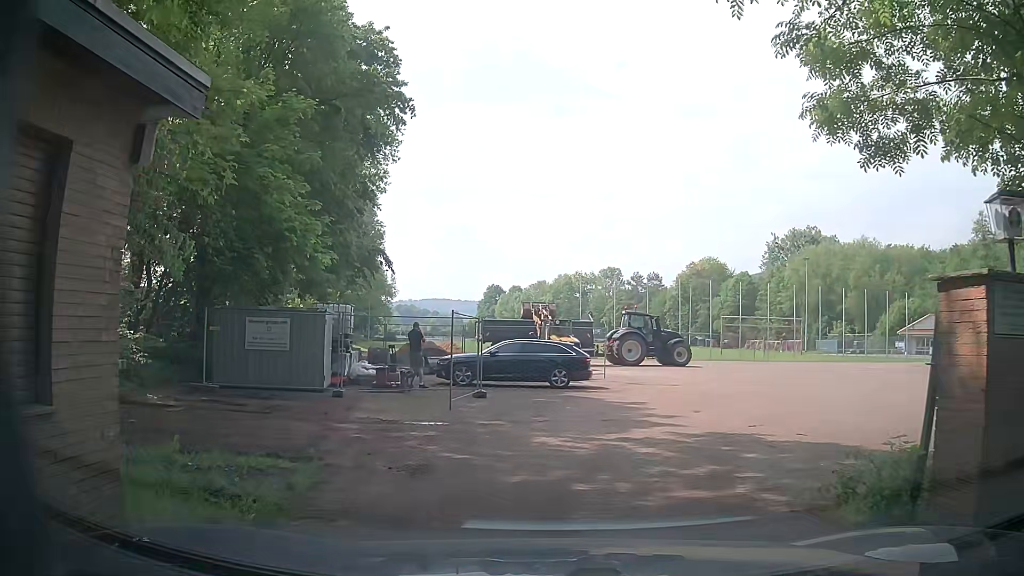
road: service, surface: asphalt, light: Day
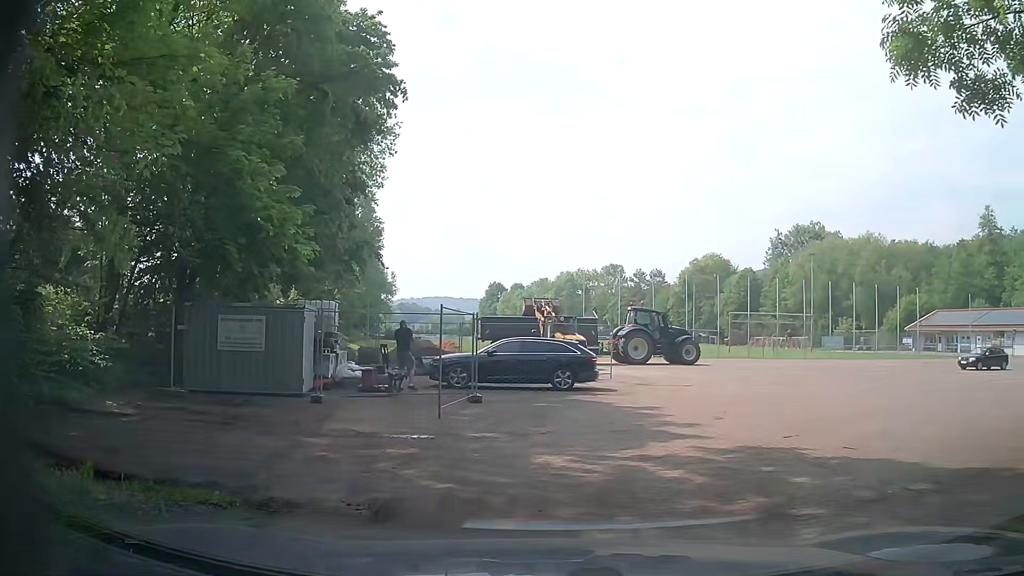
(0.0, +1.7) m; -1°
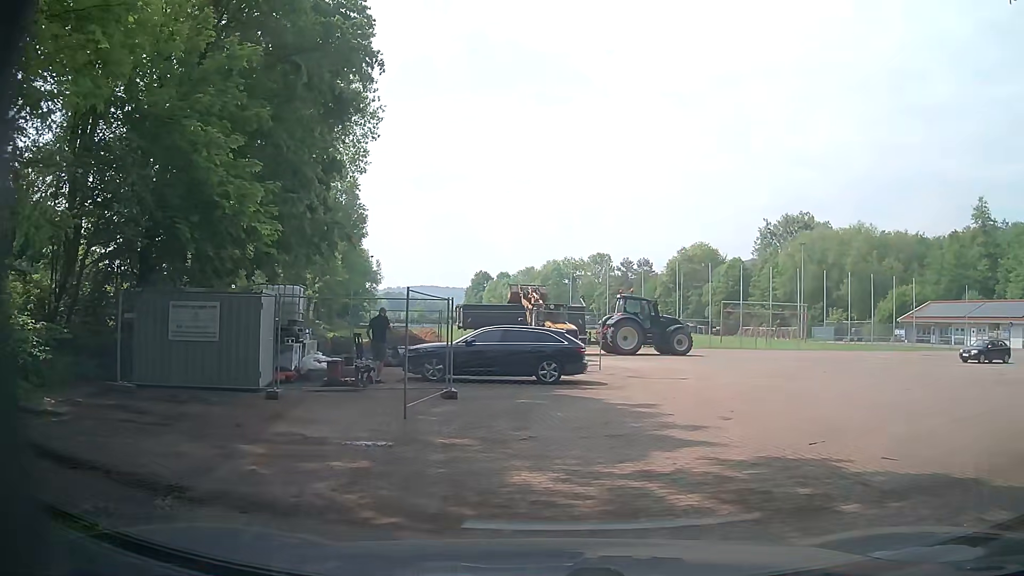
(-0.1, +1.7) m; +2°
